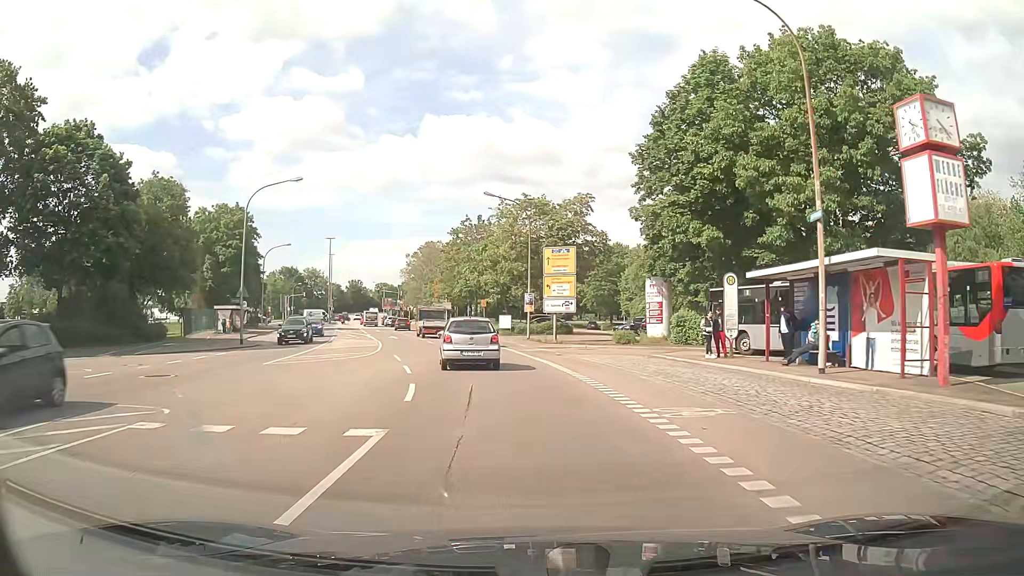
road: unclassified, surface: asphalt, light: Day
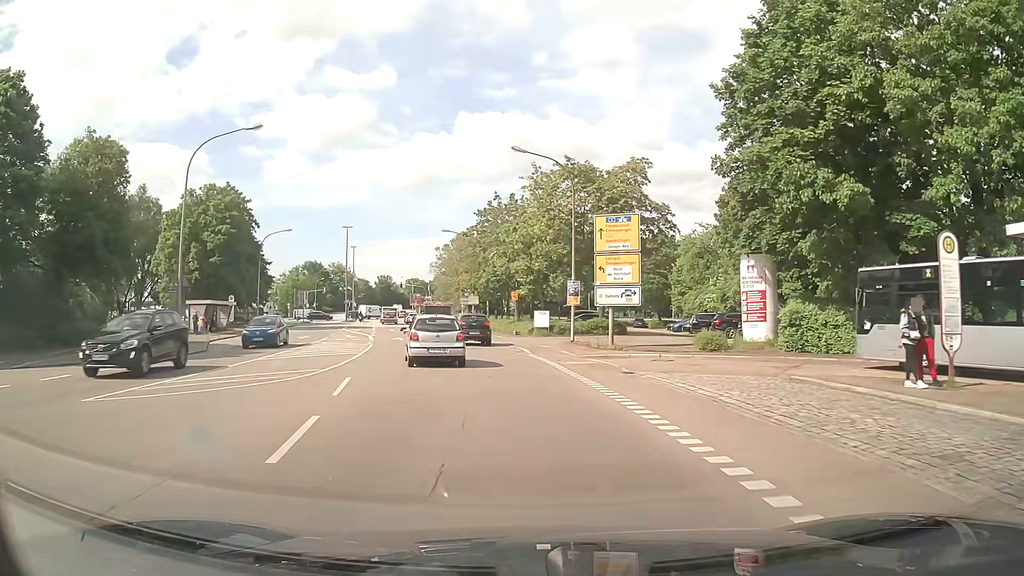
(-0.3, +11.5) m; -4°
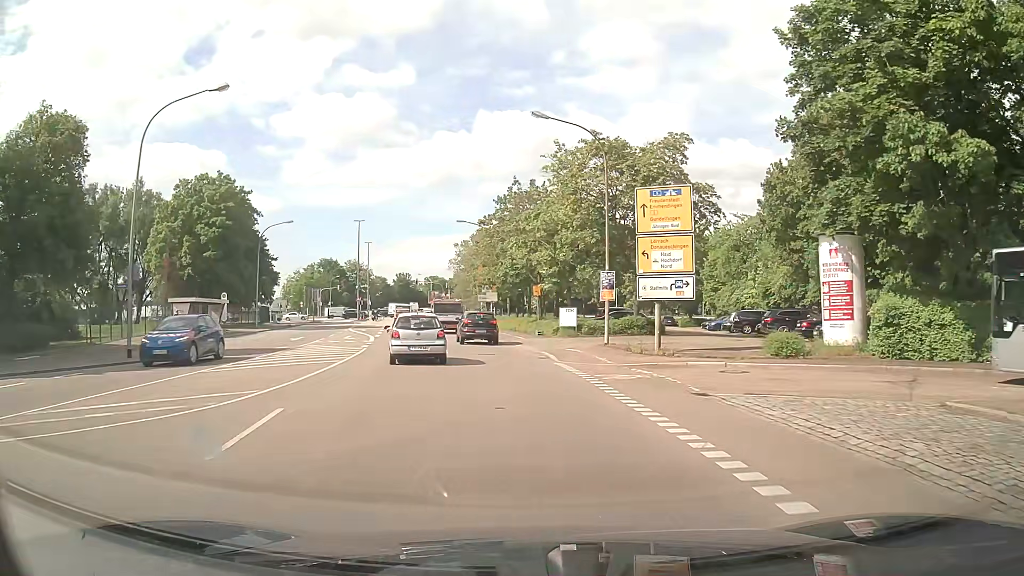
(0.0, +5.7) m; -1°
